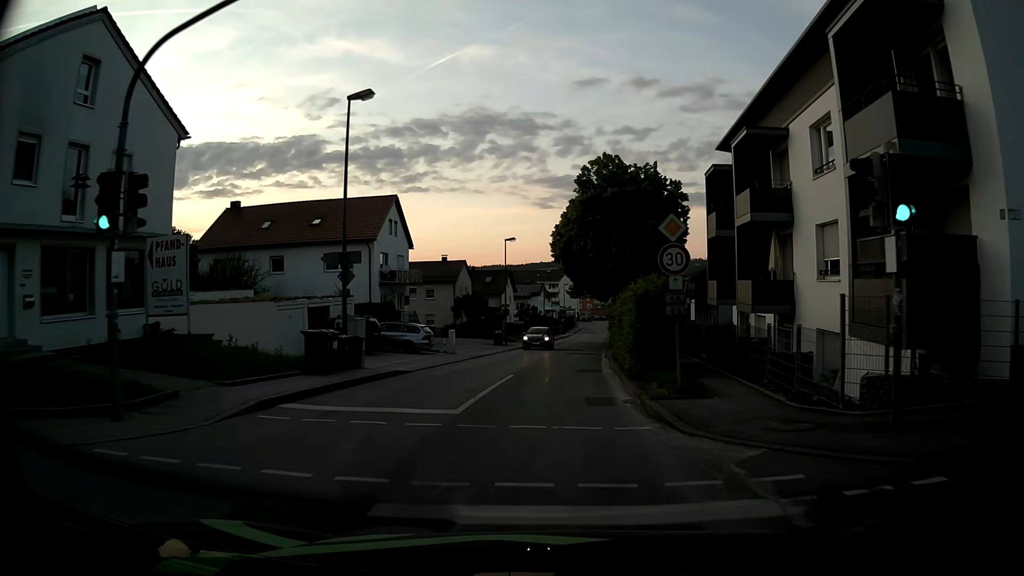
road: unclassified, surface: asphalt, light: Day
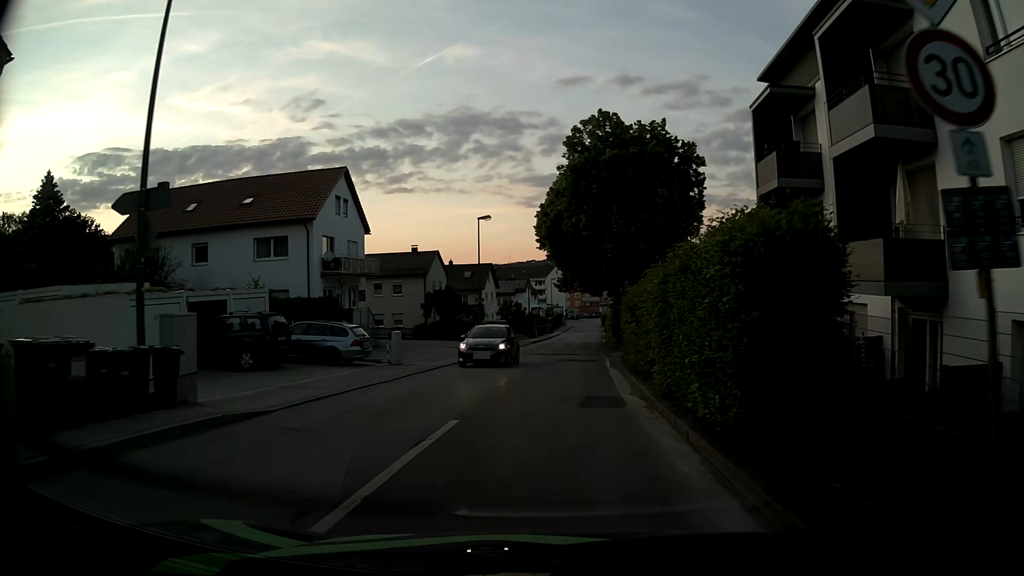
(+0.2, +9.6) m; +1°
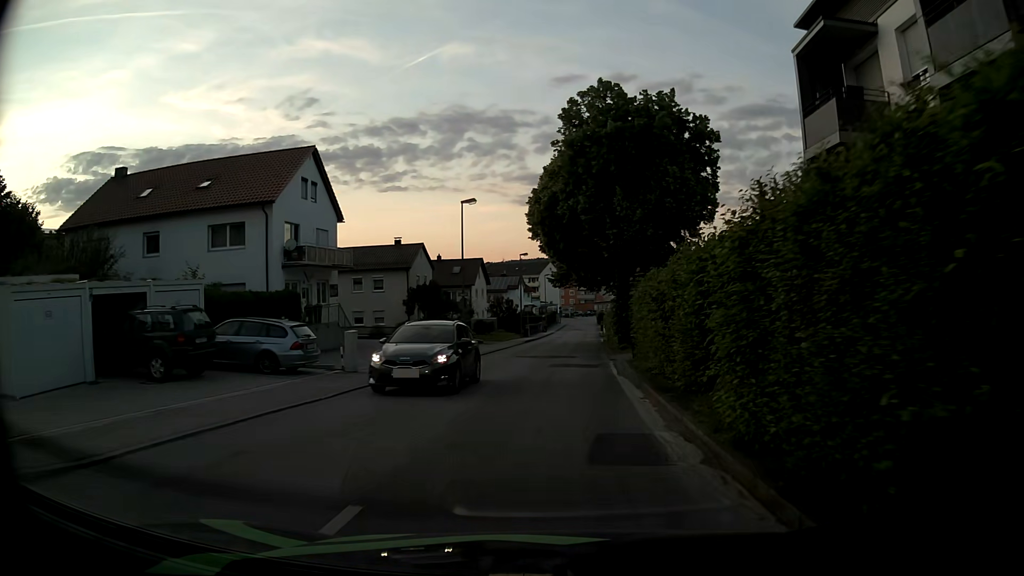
(+0.1, +4.8) m; +1°
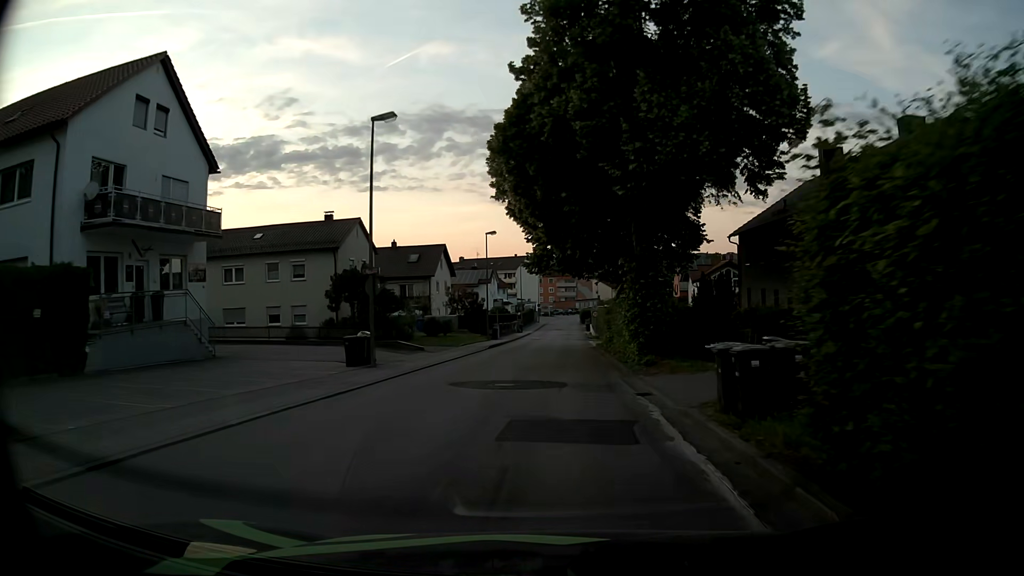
(+0.2, +14.6) m; +1°
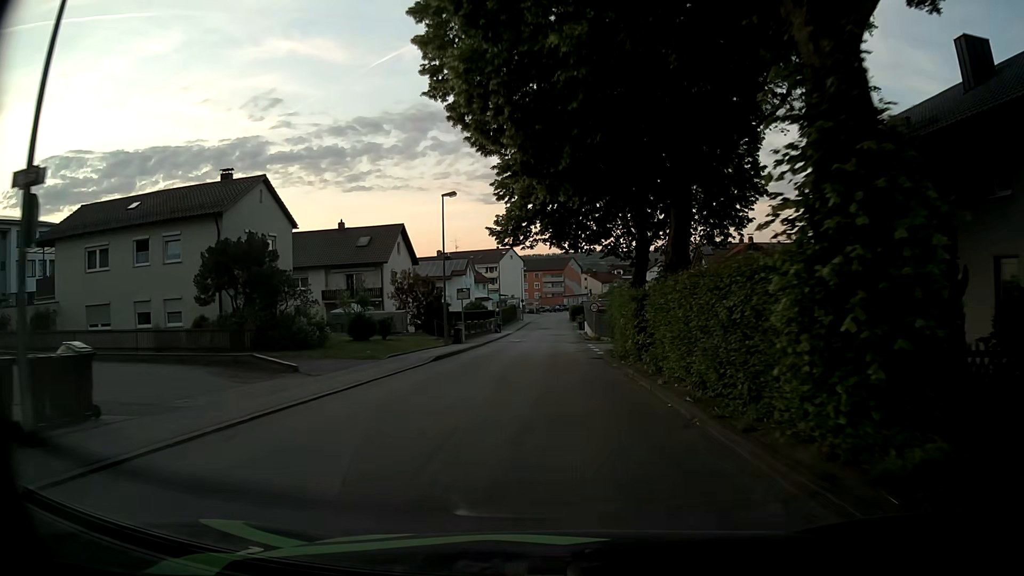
(+0.3, +14.5) m; +1°
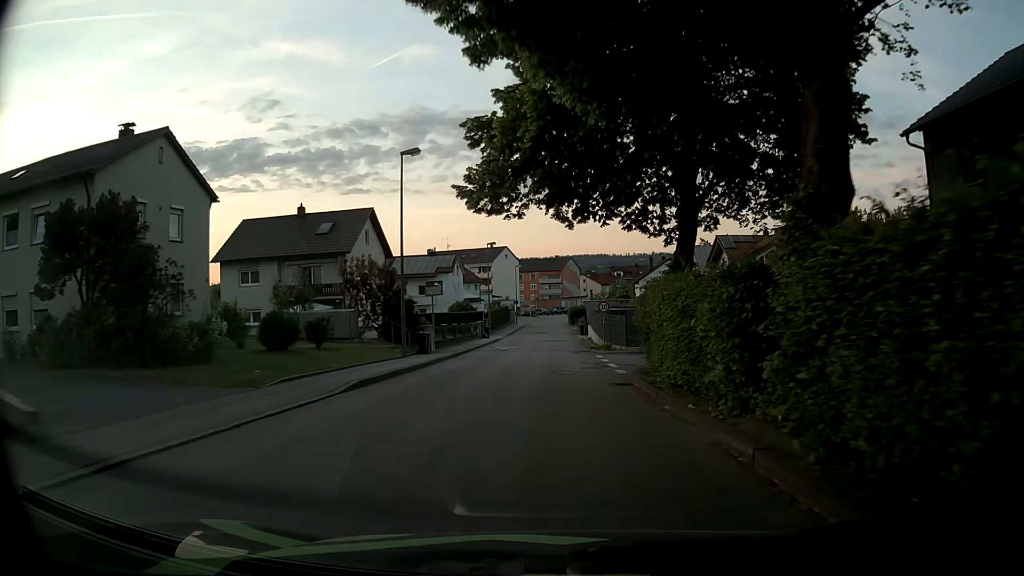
(+0.1, +9.6) m; +2°
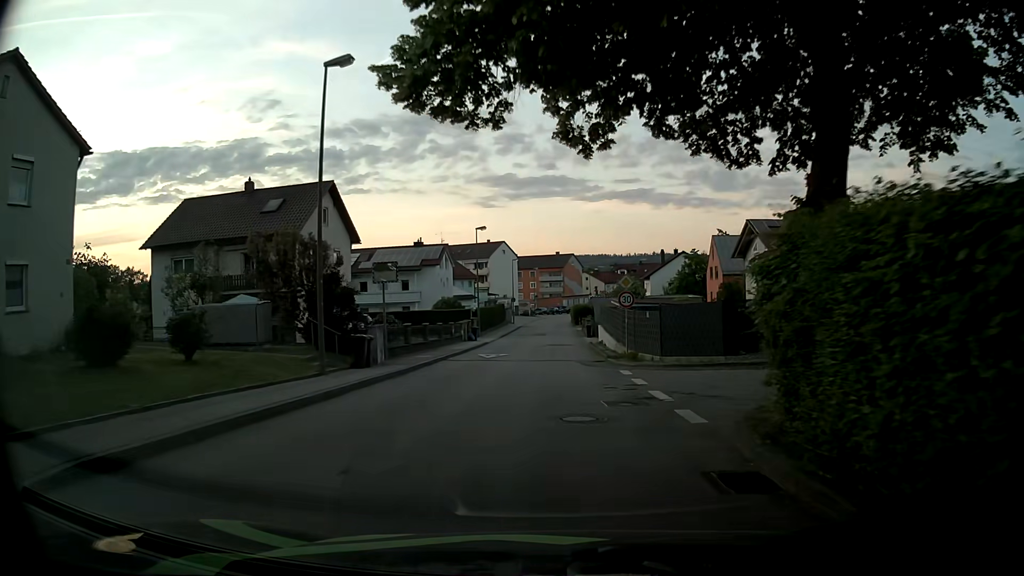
(-0.1, +9.7) m; -2°
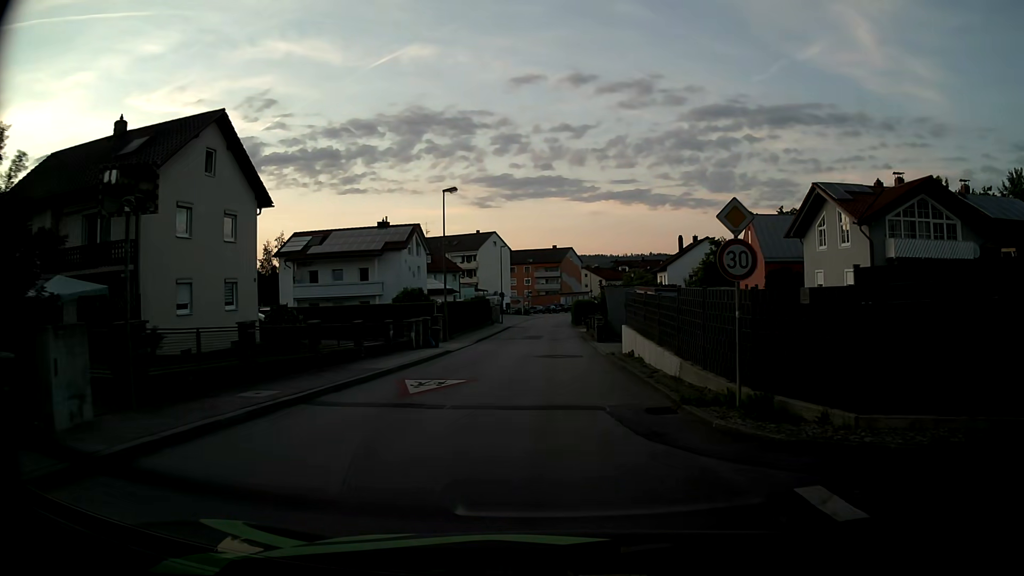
(+0.4, +14.5) m; +2°
(0, +10) (0, +20) (0, +30) (0, +40) (0, +50) (0, +60) (+1, +70) (+1, +80) (+3, +90) (+4, +100) m
